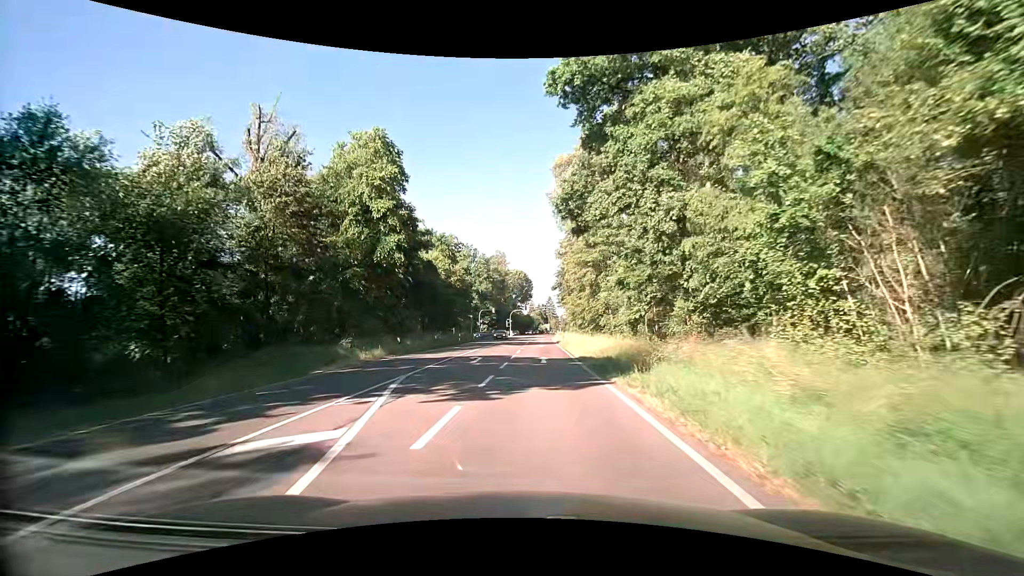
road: secondary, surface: asphalt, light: Day
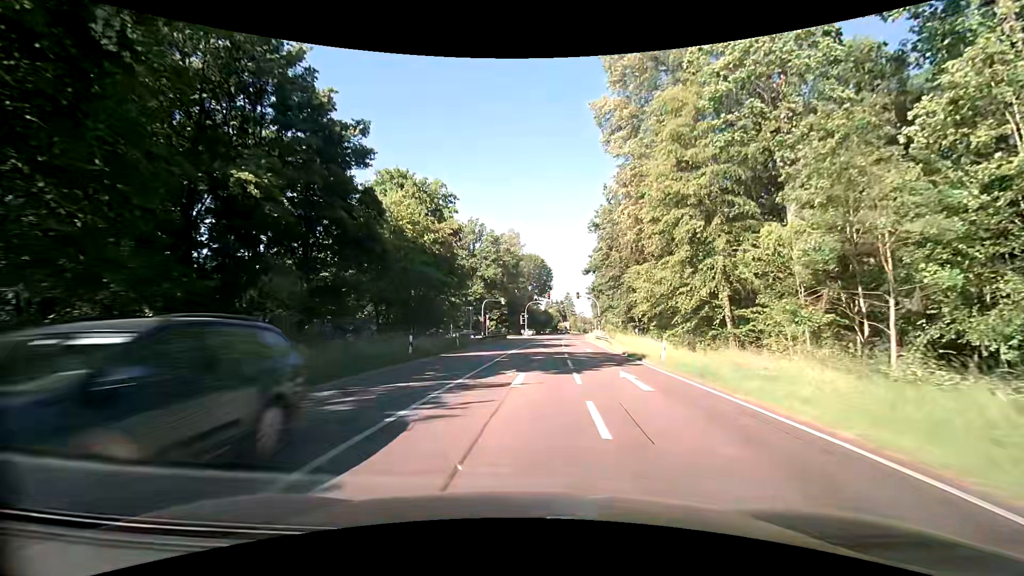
(-1.3, +29.4) m; -1°
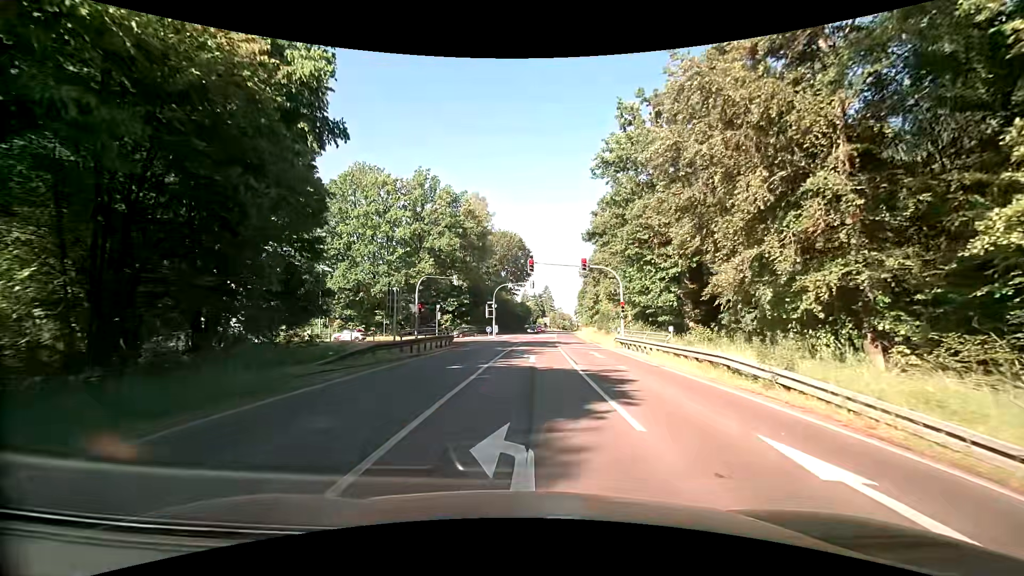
(+0.3, +29.3) m; +1°
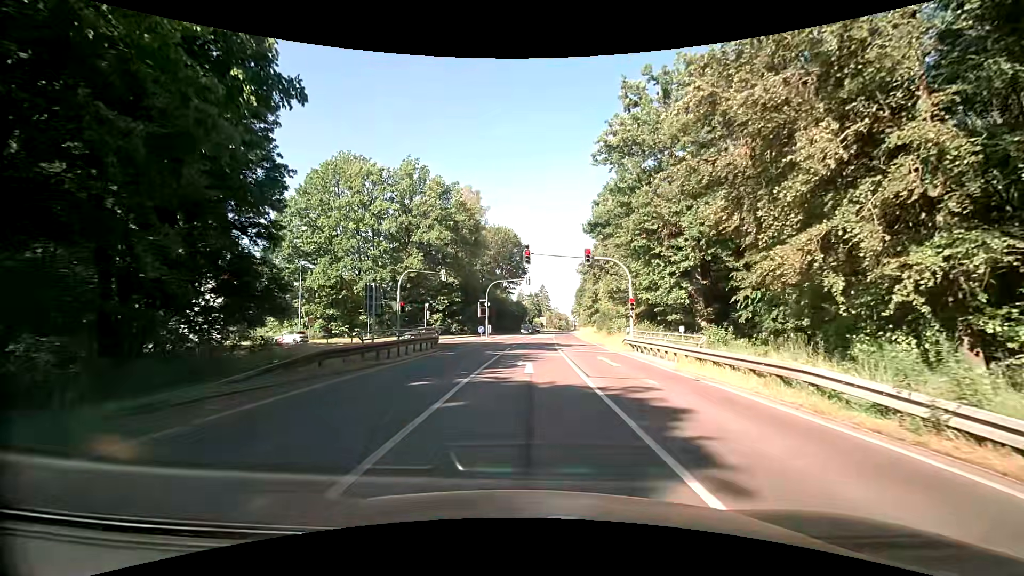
(+0.1, +4.5) m; +2°
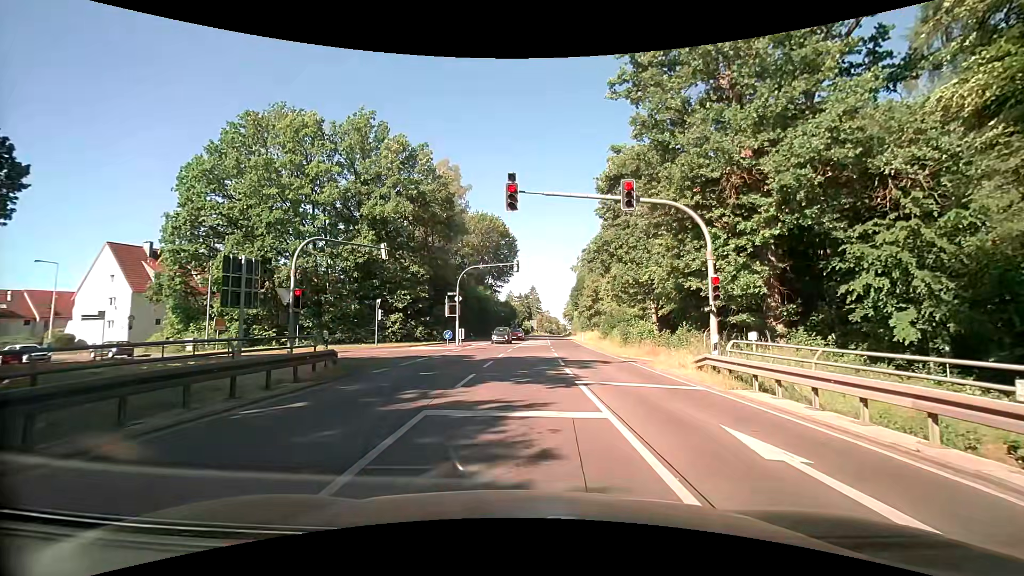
(+0.2, +14.9) m; 0°
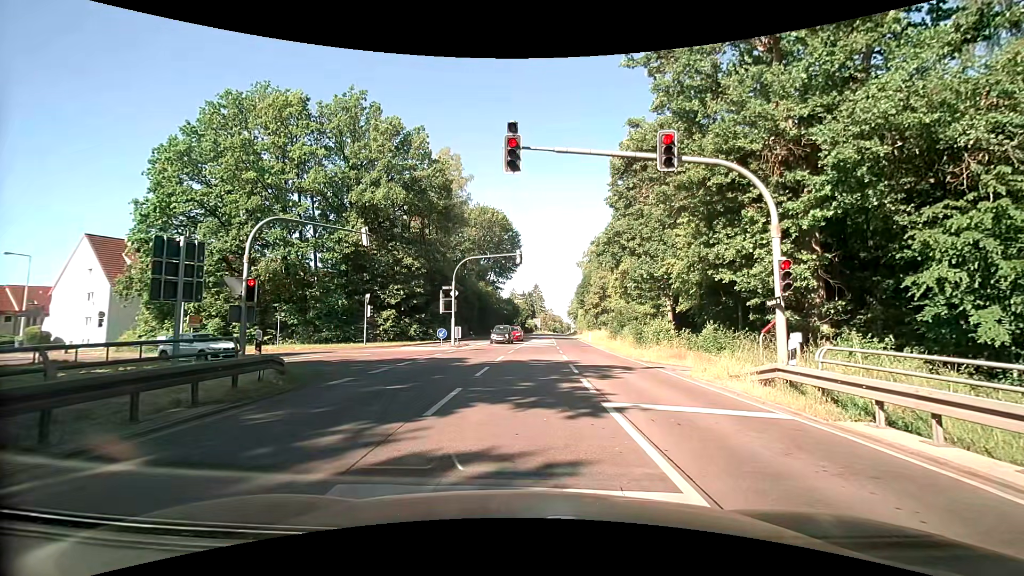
(0.0, +3.8) m; +1°
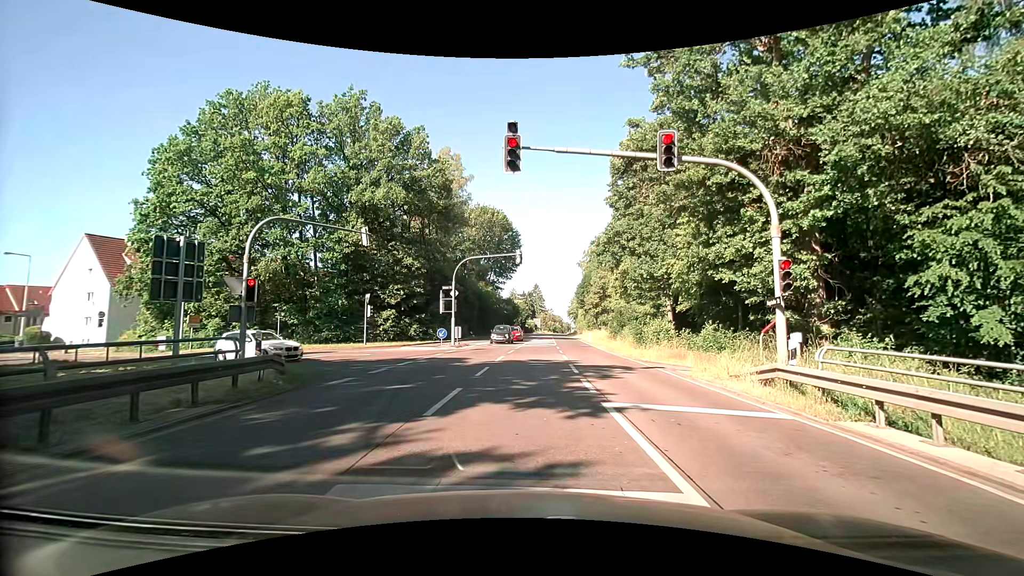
(0.0, 0.0) m; 0°
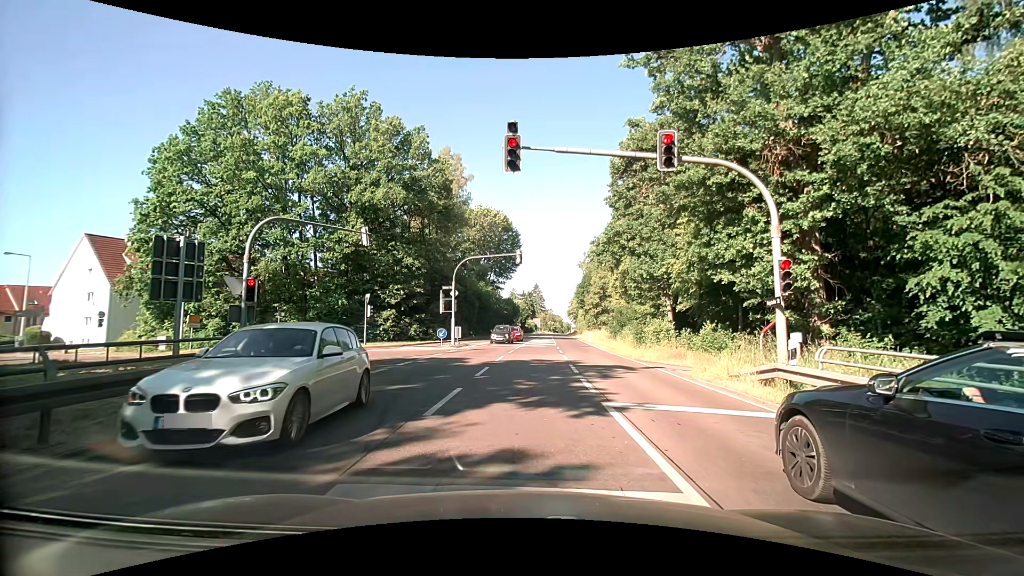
(0.0, 0.0) m; 0°
